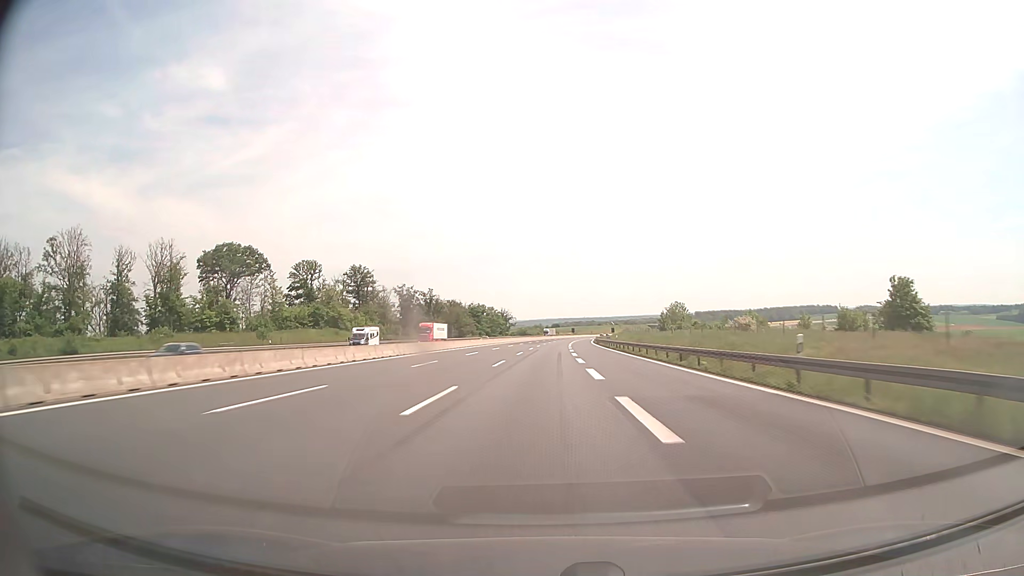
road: motorway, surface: asphalt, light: Day
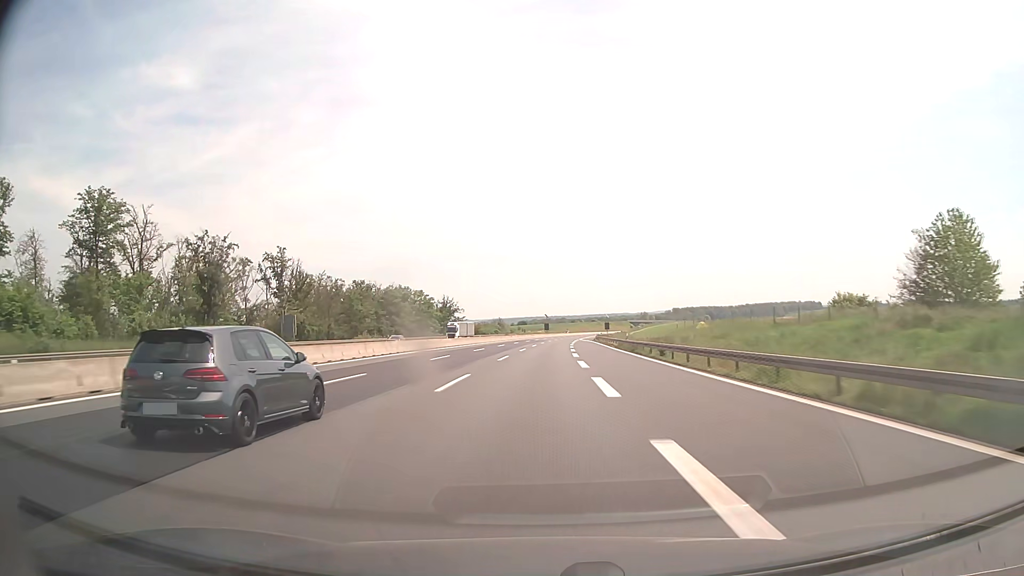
(+2.5, +103.0) m; +3°
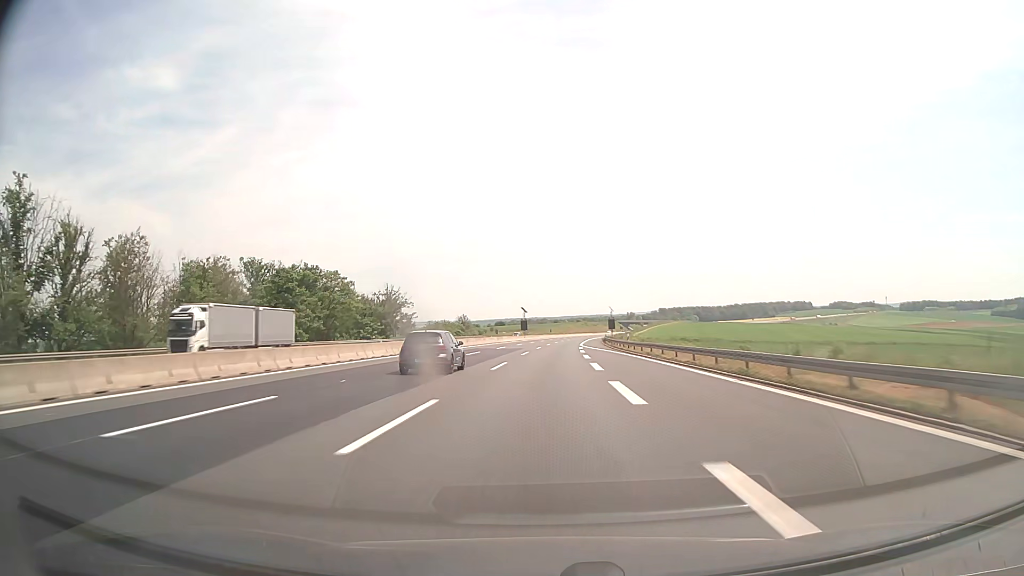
(+0.8, +61.9) m; +1°
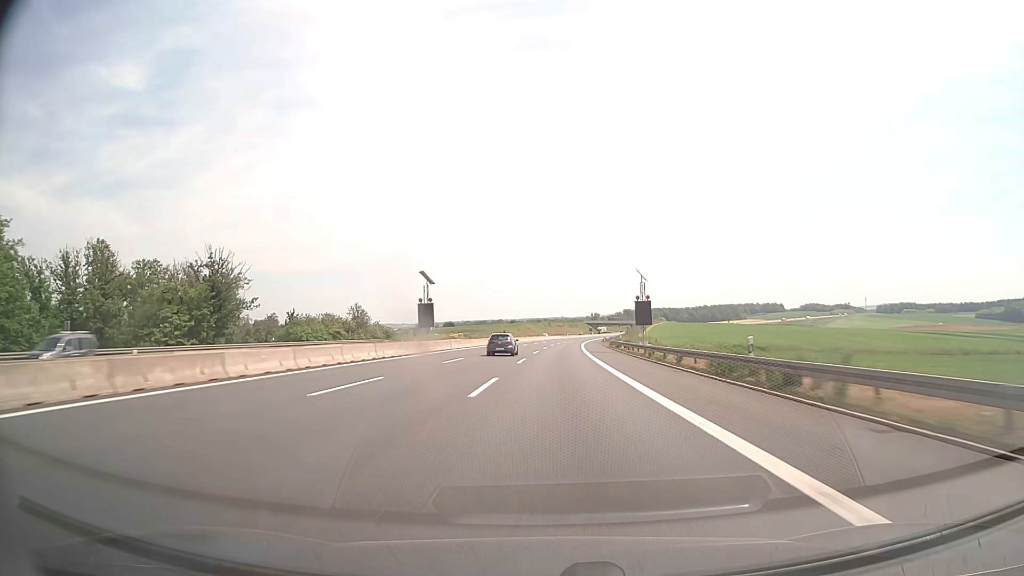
(+2.3, +82.5) m; +4°
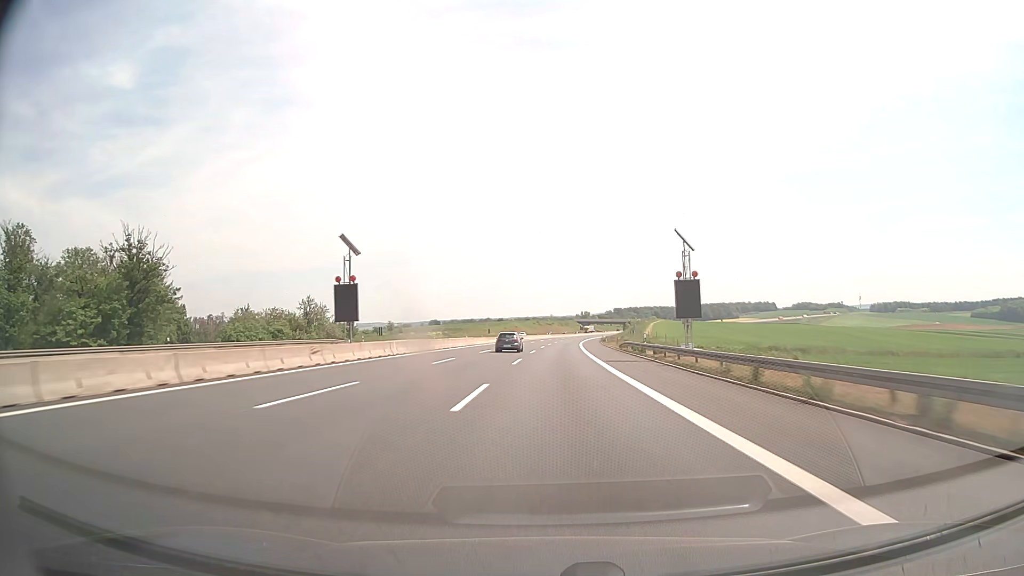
(+0.2, +20.6) m; +1°
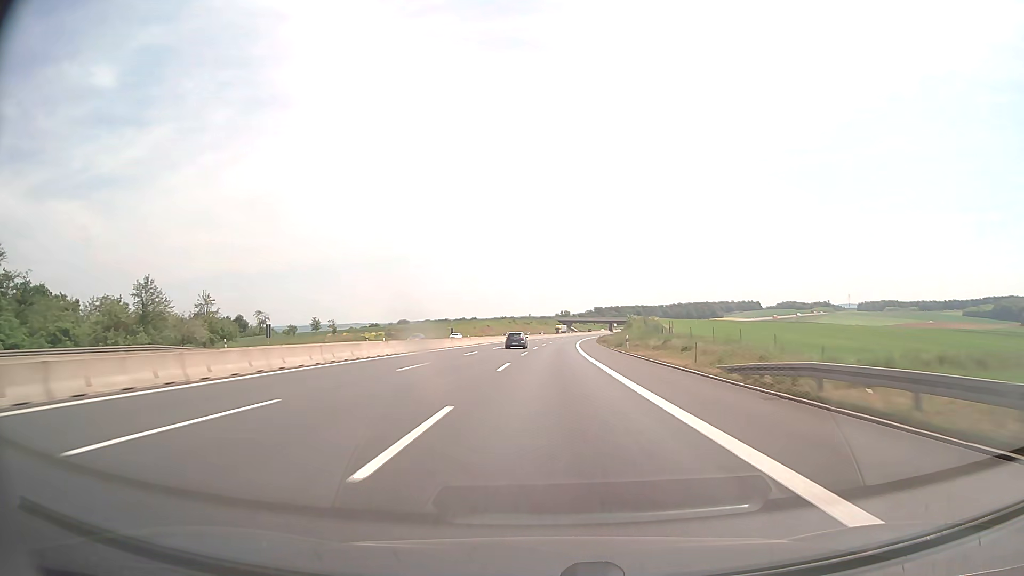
(+0.7, +41.3) m; +2°
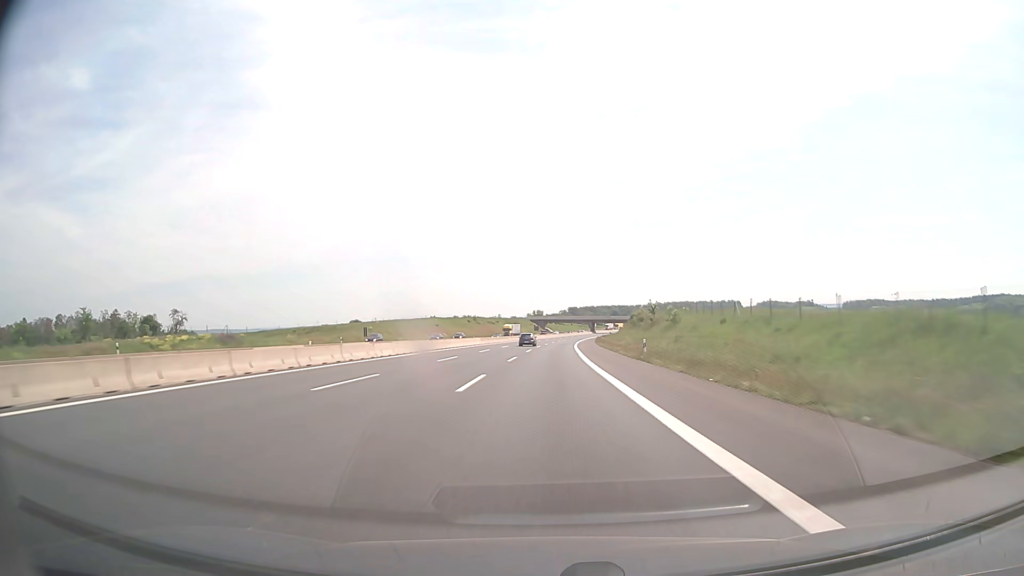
(+1.3, +61.9) m; +2°
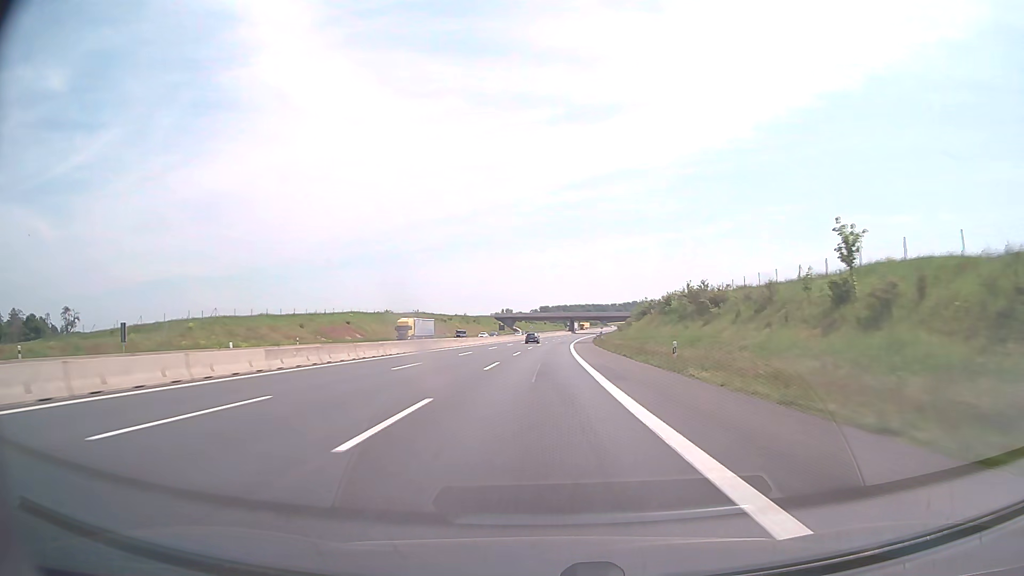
(+1.4, +61.9) m; +2°
(0, +10) (0, +20) (0, +30) (+1, +40) (+1, +50) (+1, +60) (+2, +70) (+2, +80) (+3, +90) (+3, +100) m
